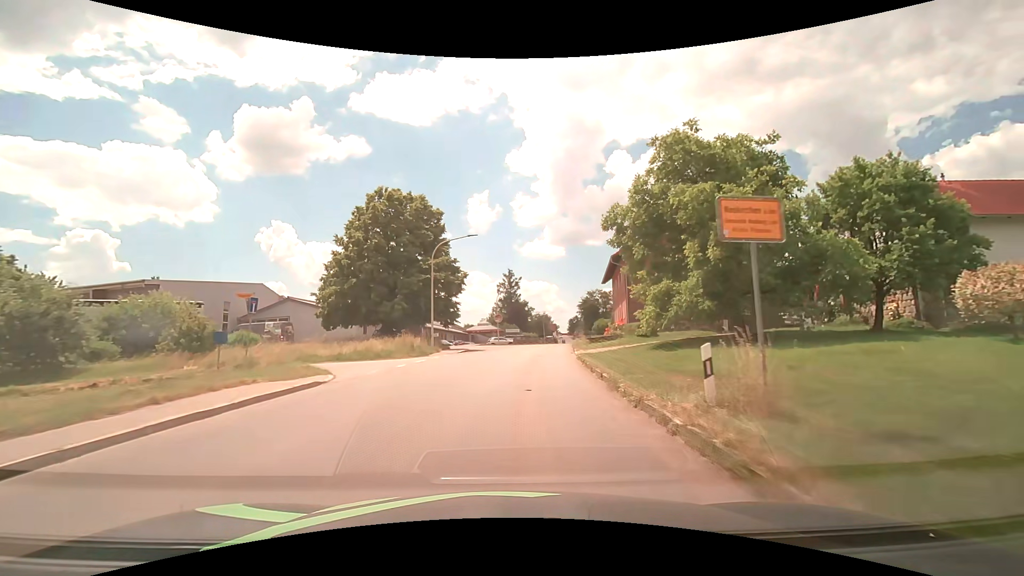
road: tertiary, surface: asphalt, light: Day
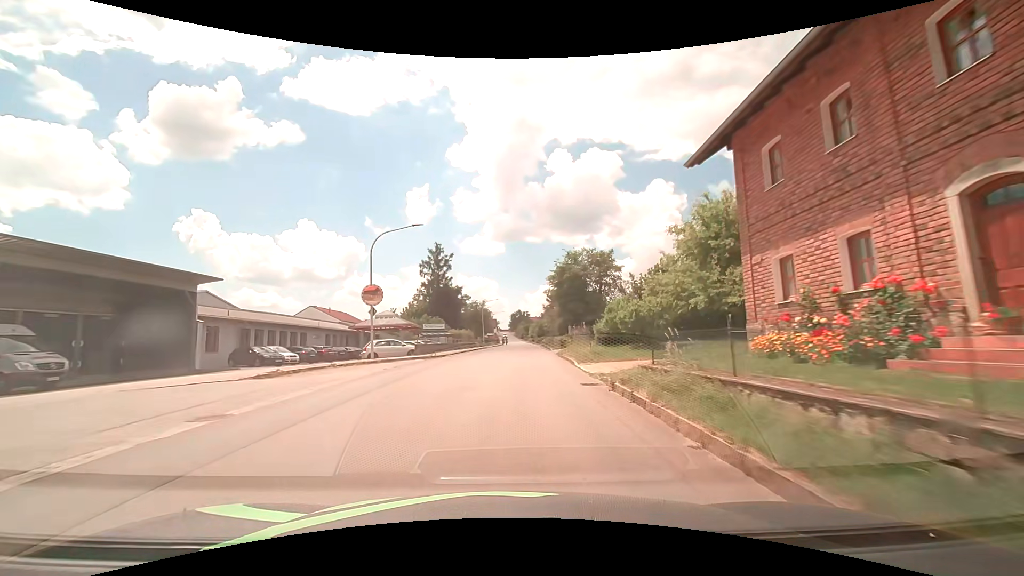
(+2.5, +38.1) m; +7°
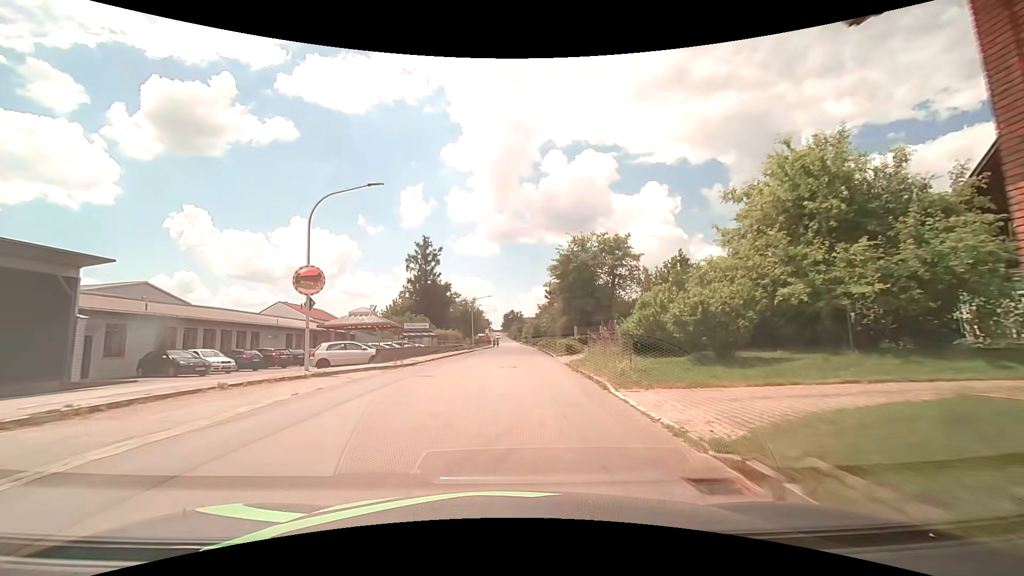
(0.0, +7.7) m; +1°
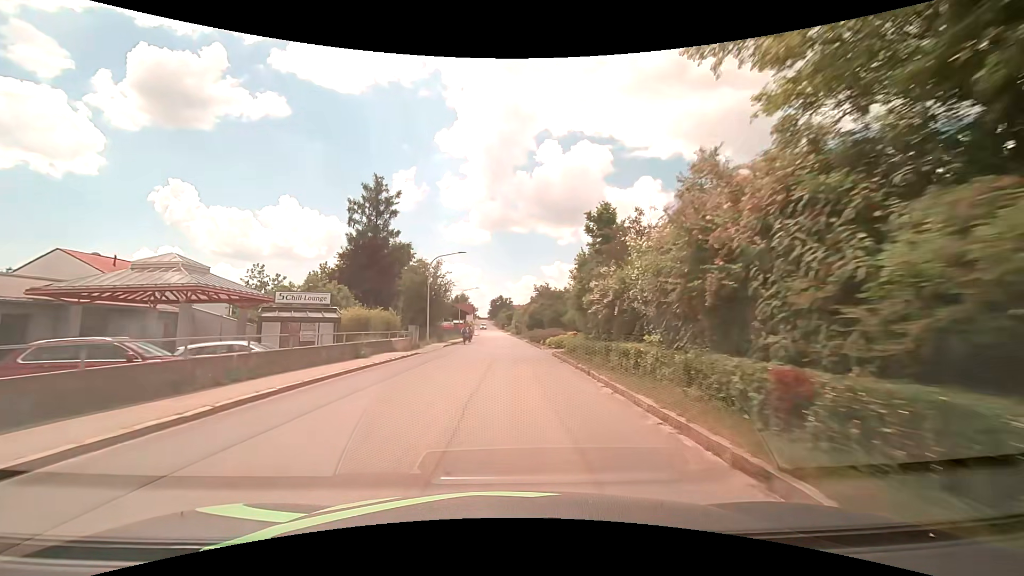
(+0.1, +30.9) m; +1°
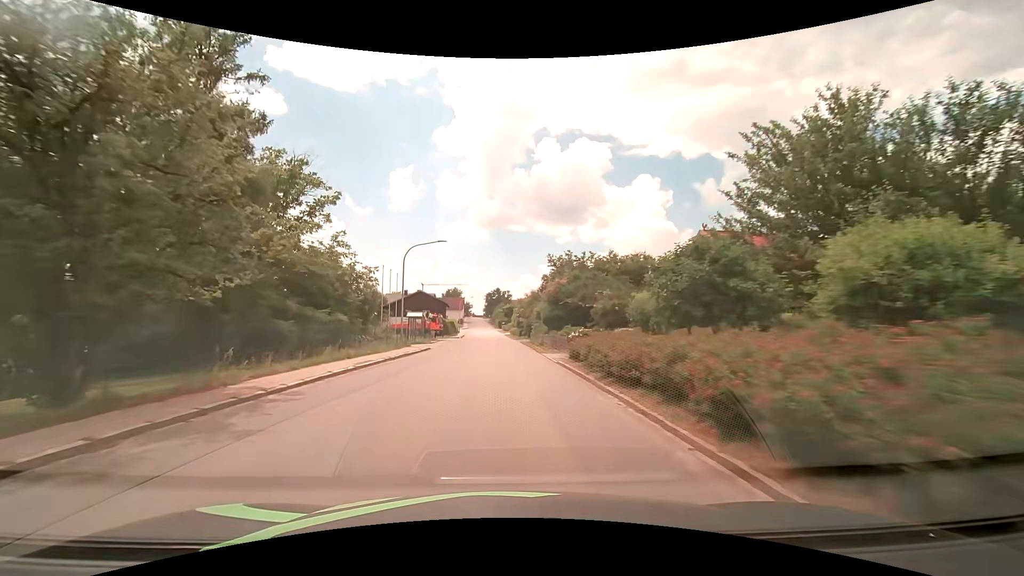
(+0.3, +38.7) m; 0°
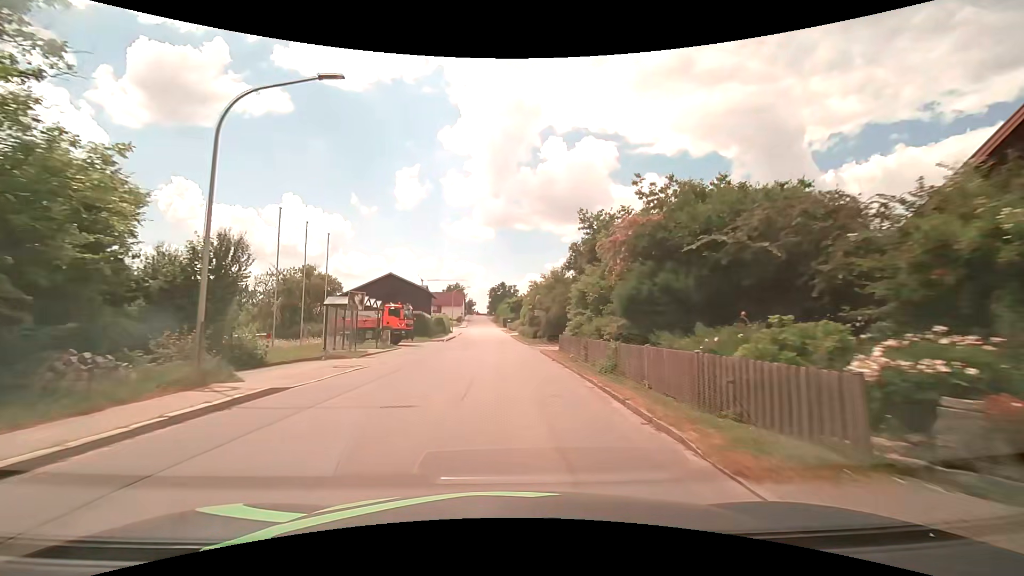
(-0.1, +23.1) m; 0°
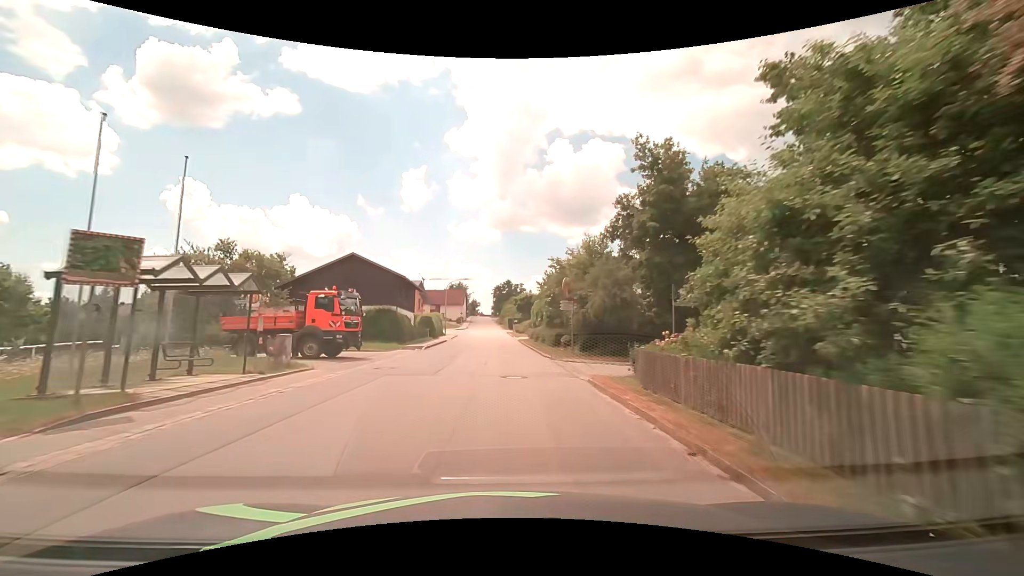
(-0.1, +15.3) m; -1°
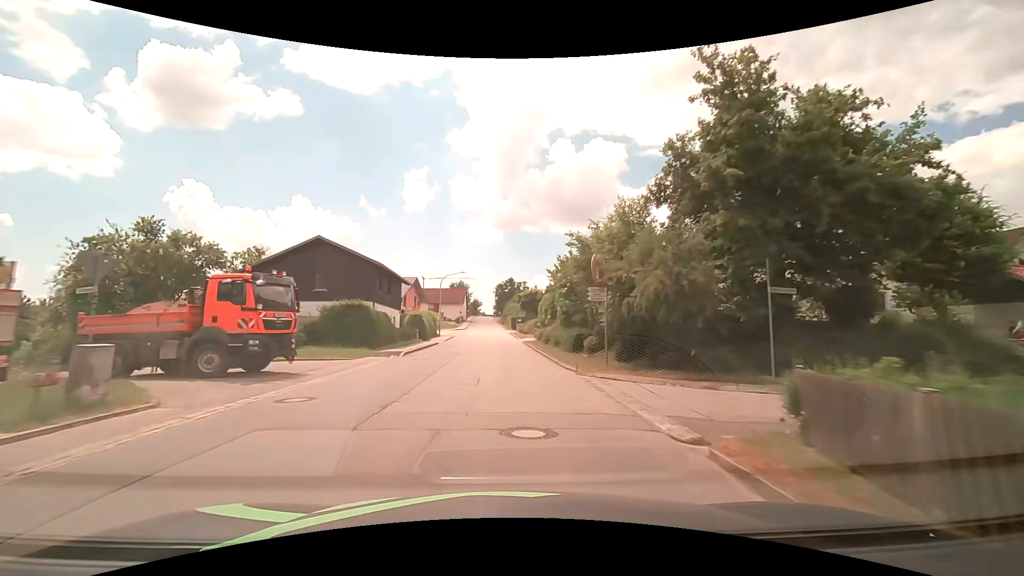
(0.0, +7.6) m; 0°
(0, +10) (0, +20) (0, +30) (-1, +40) (-1, +50) (-1, +60) (-2, +70) (-2, +80) (-2, +90) (-3, +100) m
